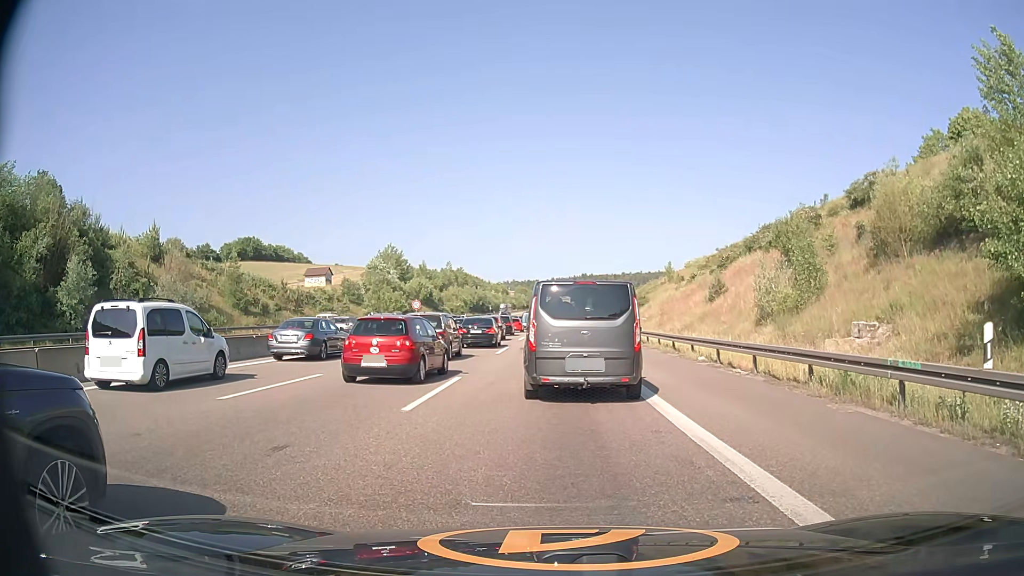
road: motorway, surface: asphalt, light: Day
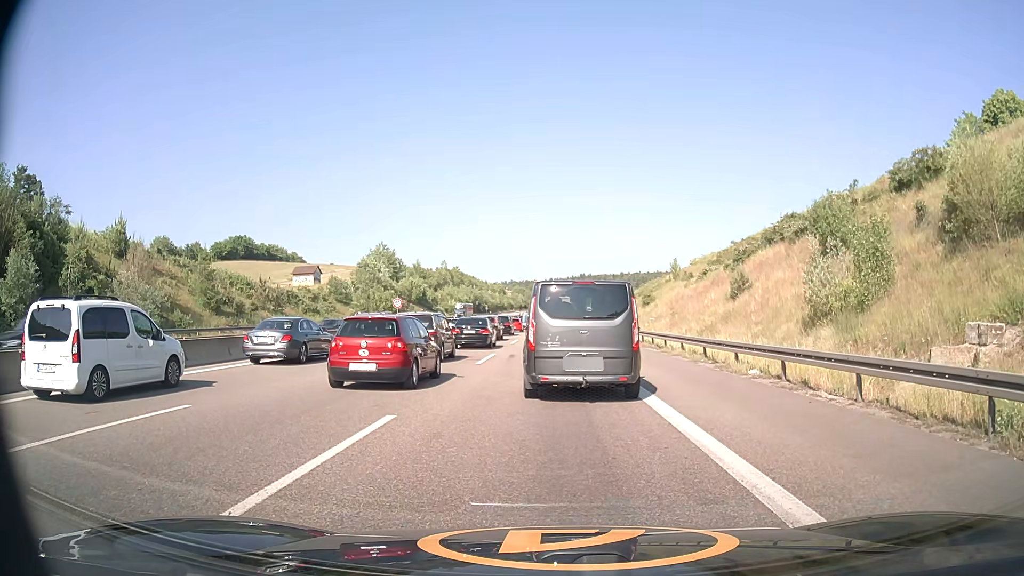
(0.0, +6.5) m; +1°
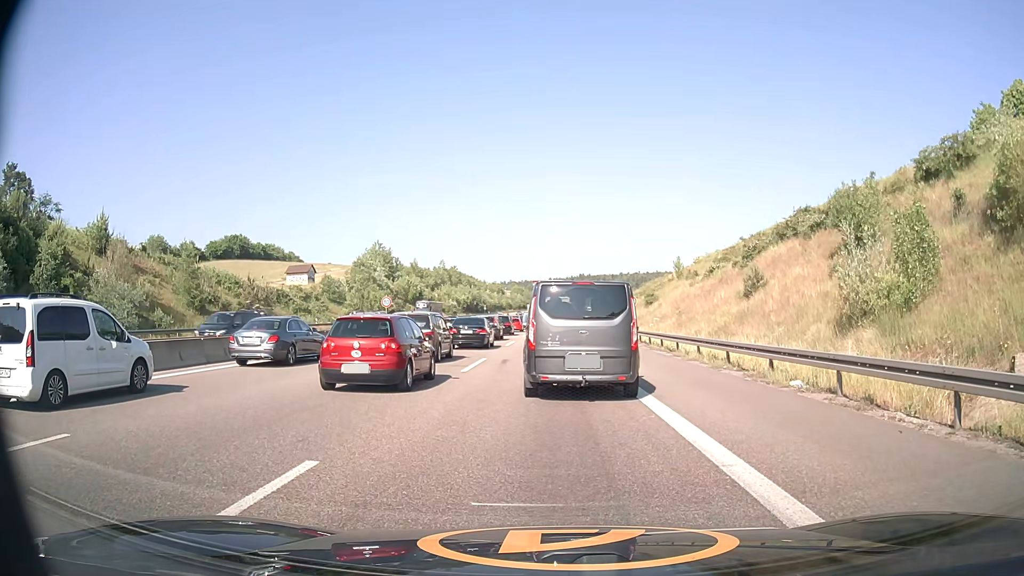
(-0.1, +3.2) m; -1°
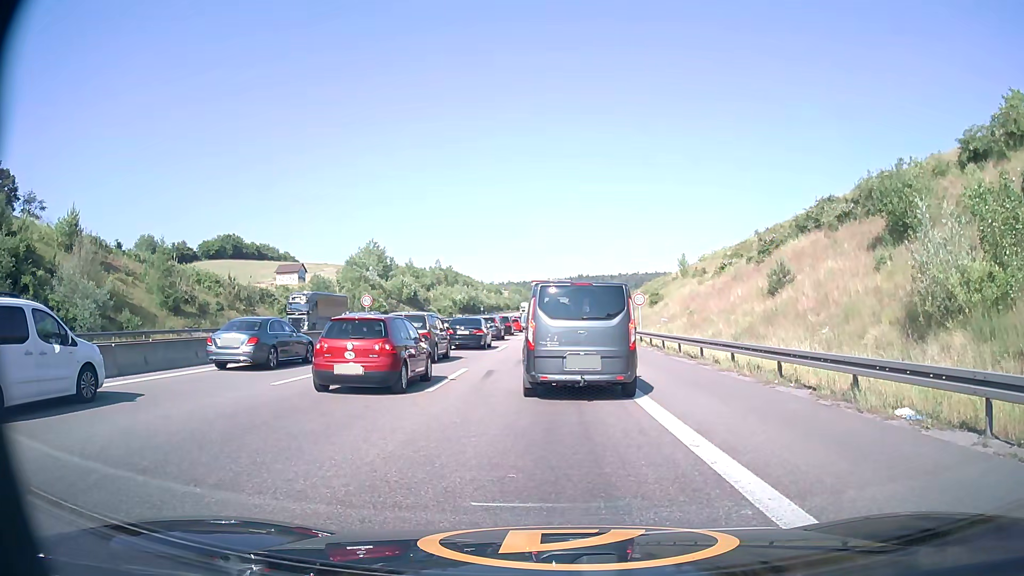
(0.0, +4.8) m; 0°
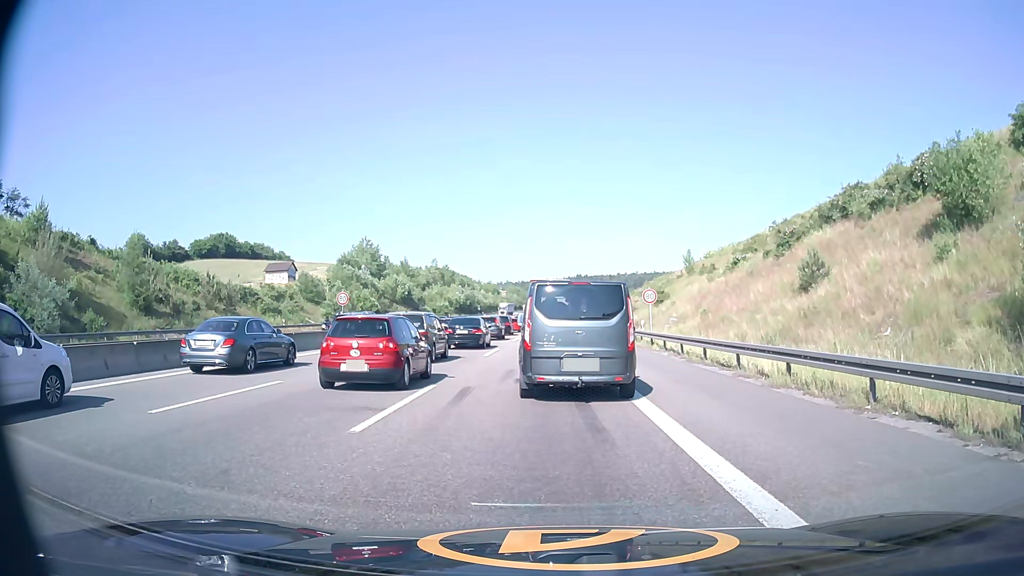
(0.0, +4.8) m; 0°
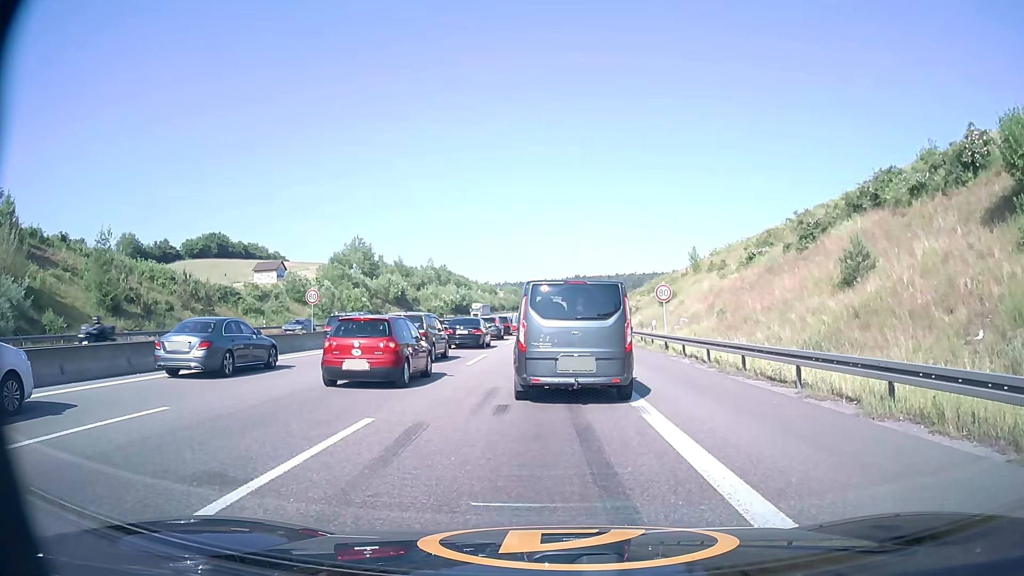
(+0.1, +4.8) m; 0°
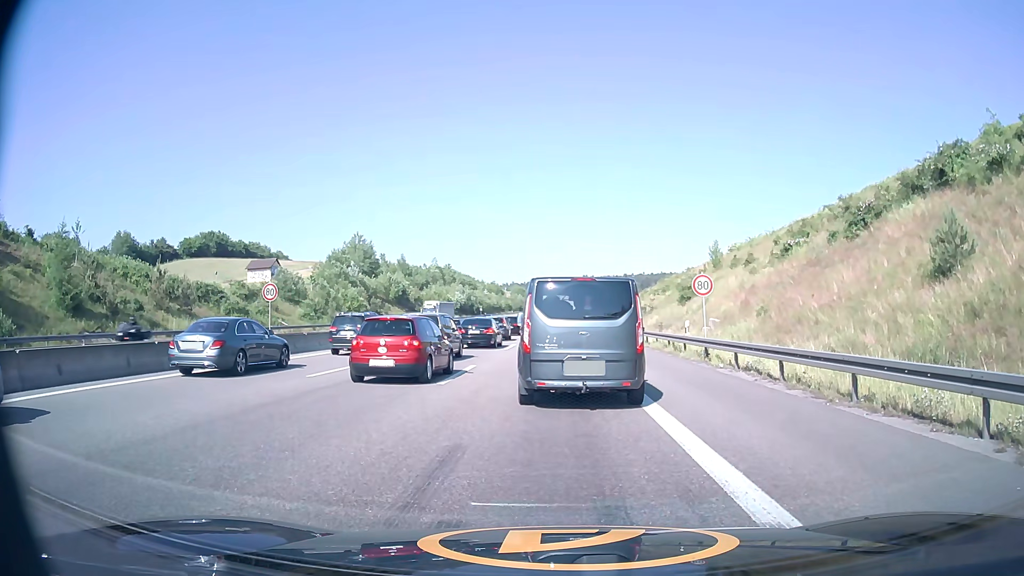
(0.0, +6.4) m; 0°
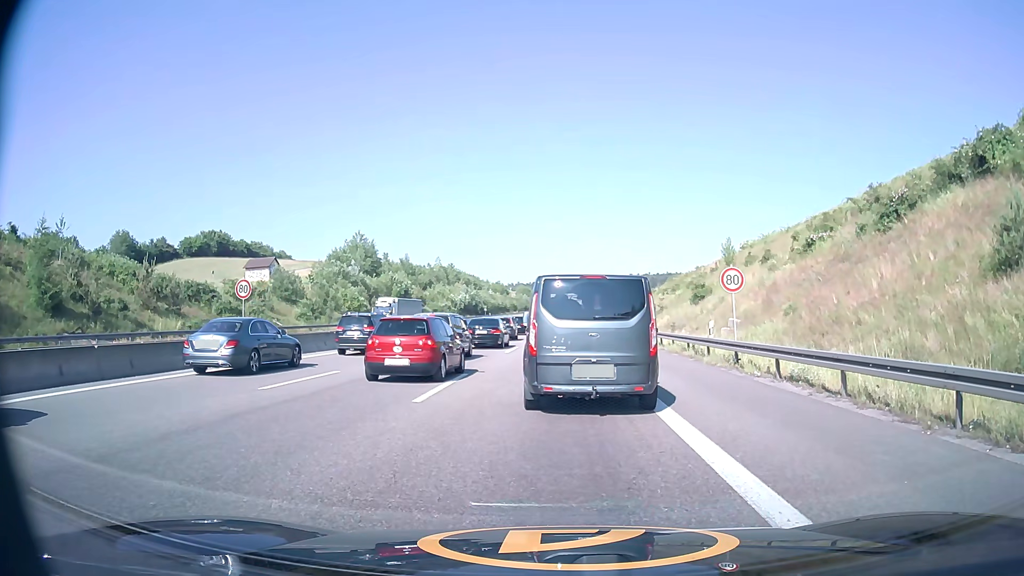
(0.0, +3.2) m; -1°
(0, +10) (0, +20) (0, +30) (0, +40) (+1, +50) (+1, +60) (+1, +70) (+2, +80) (+2, +90) (+3, +100) m
